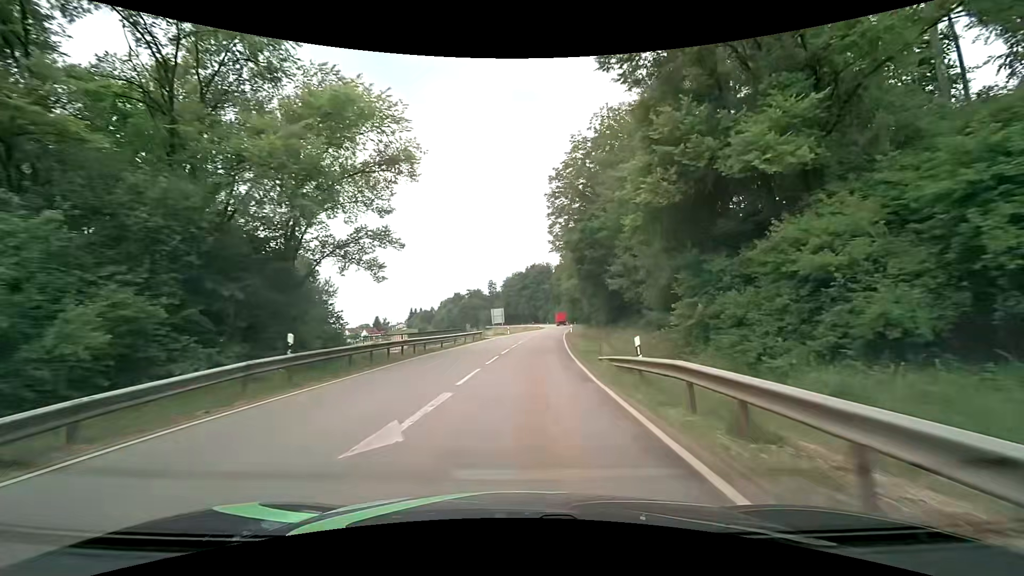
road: secondary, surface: asphalt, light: Day
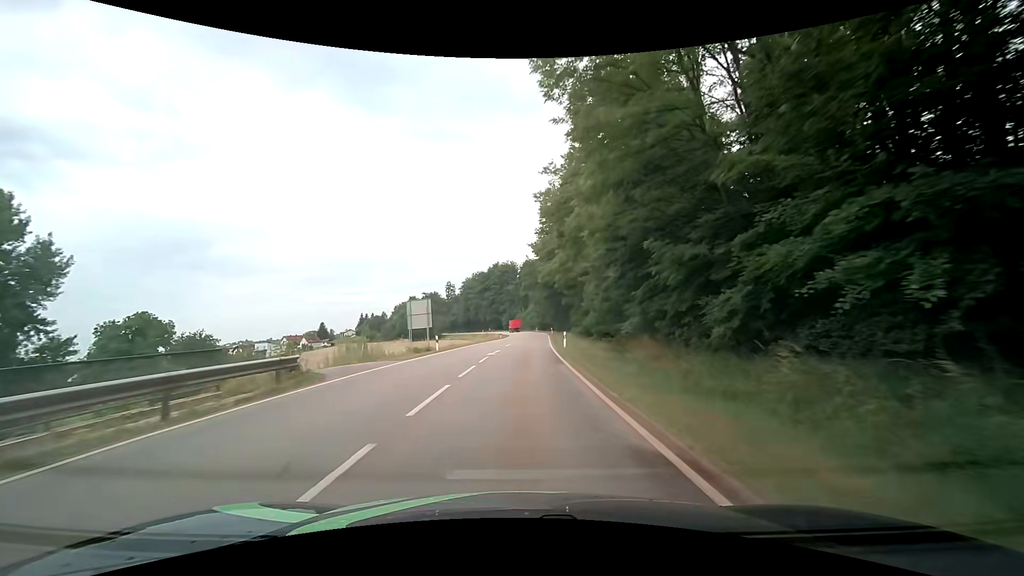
(+1.5, +33.8) m; +4°
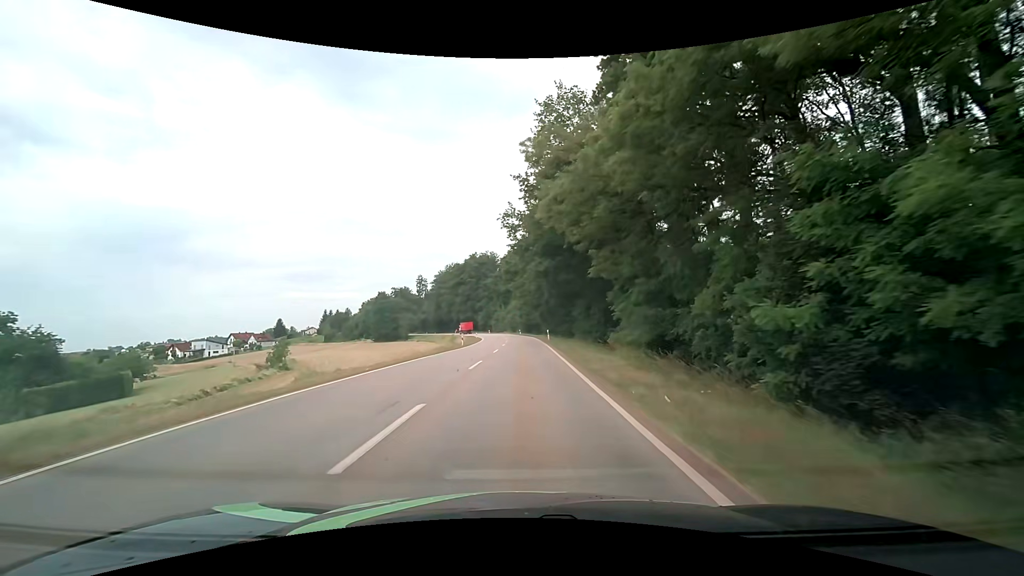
(+0.8, +33.1) m; +3°
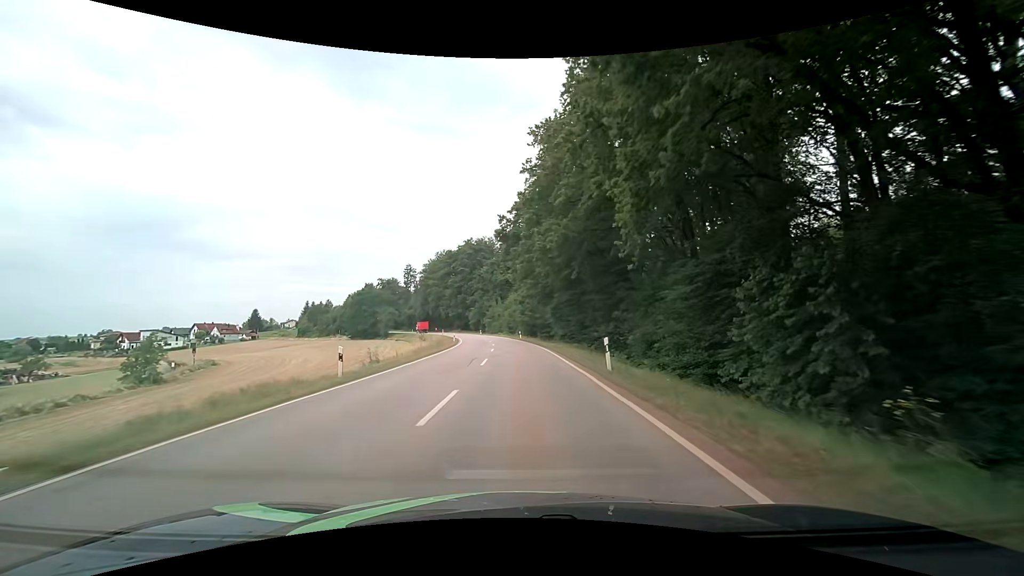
(+0.1, +33.4) m; 0°
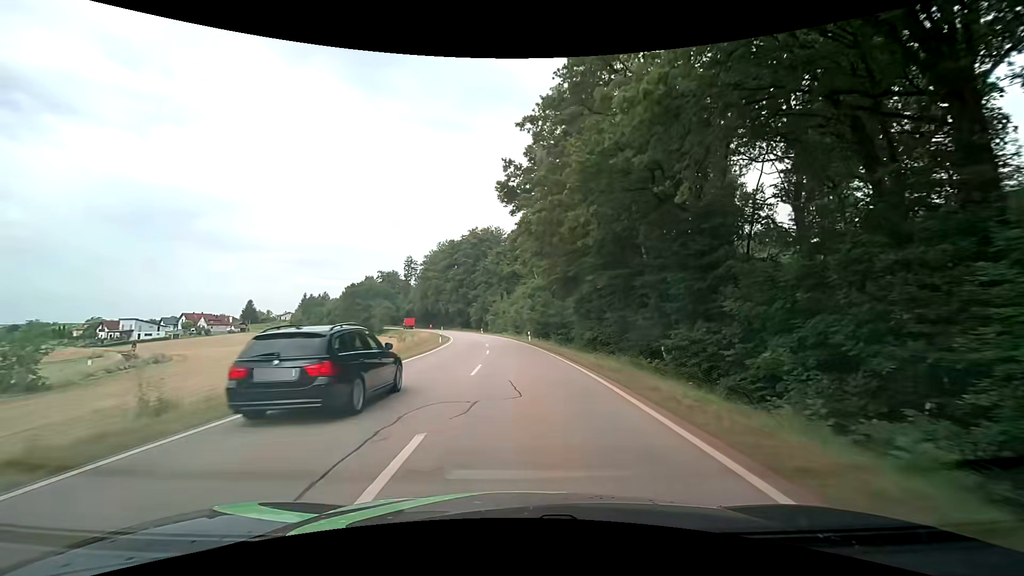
(-0.2, +16.9) m; -1°
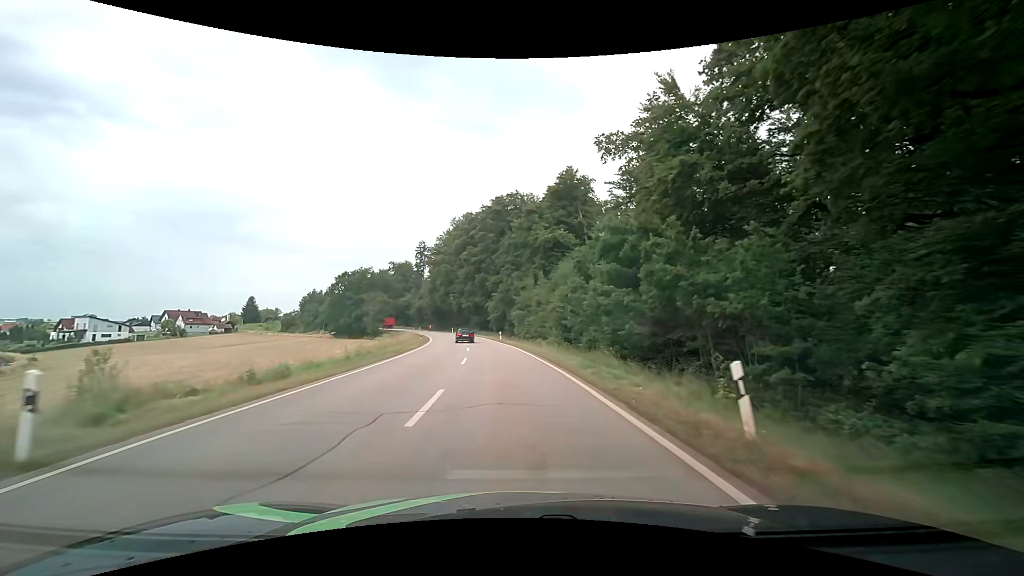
(-1.1, +43.2) m; -4°
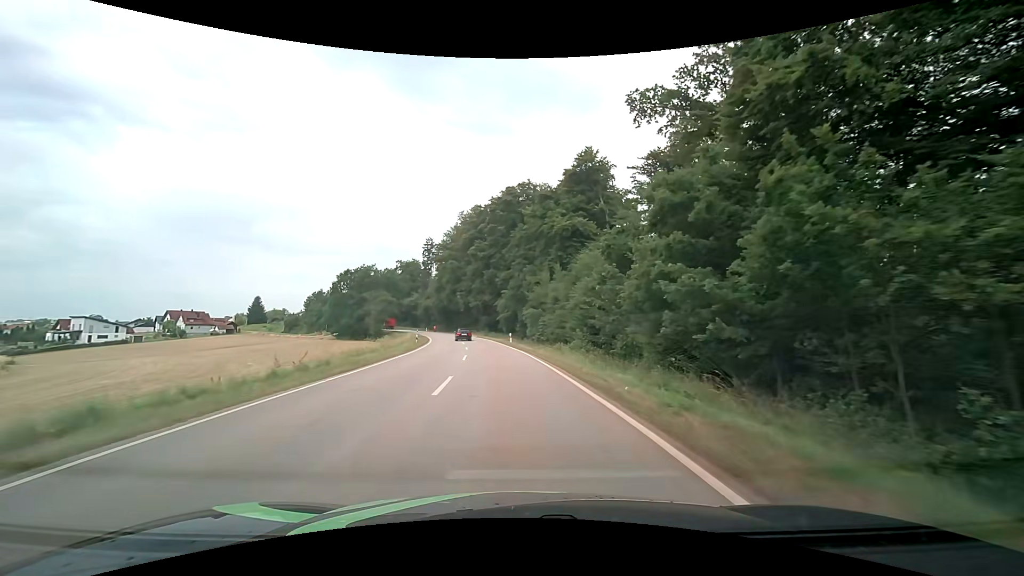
(0.0, +8.8) m; -1°
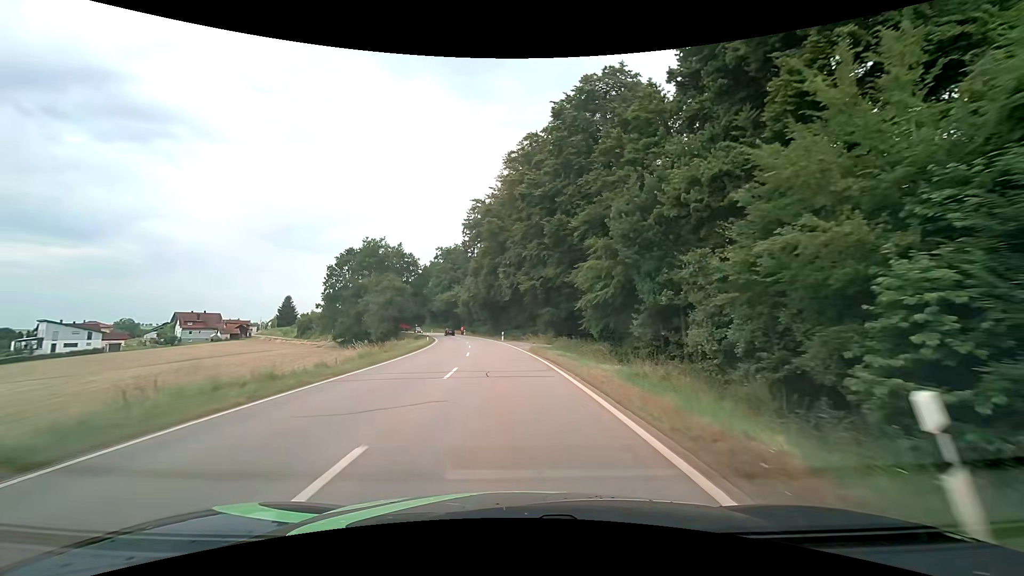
(-2.7, +44.5) m; -7°
(0, +10) (-1, +20) (-1, +30) (-2, +40) (-3, +50) (-5, +60) (-6, +70) (-8, +79) (-10, +89) (-12, +99) m
